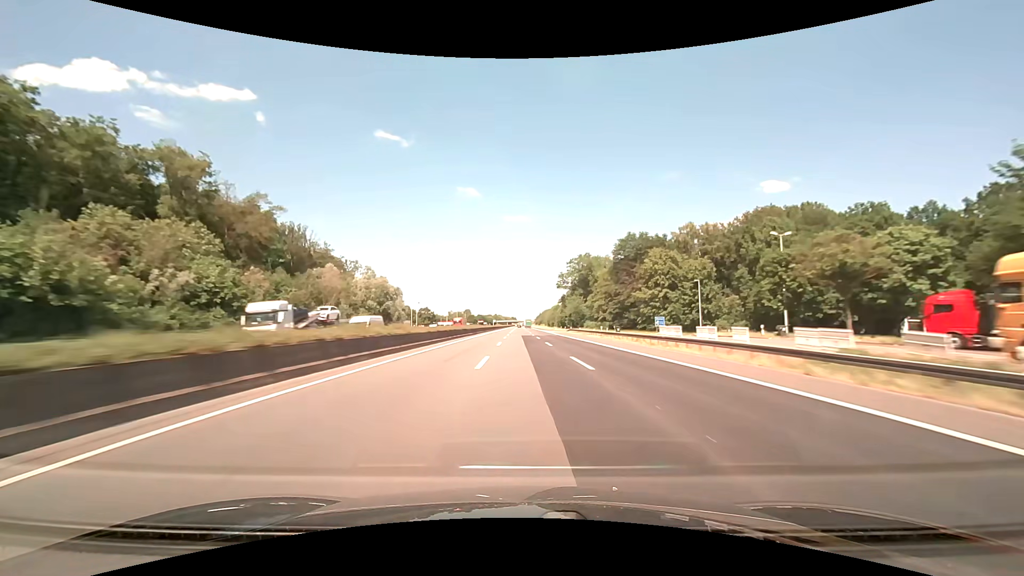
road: motorway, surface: asphalt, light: Day
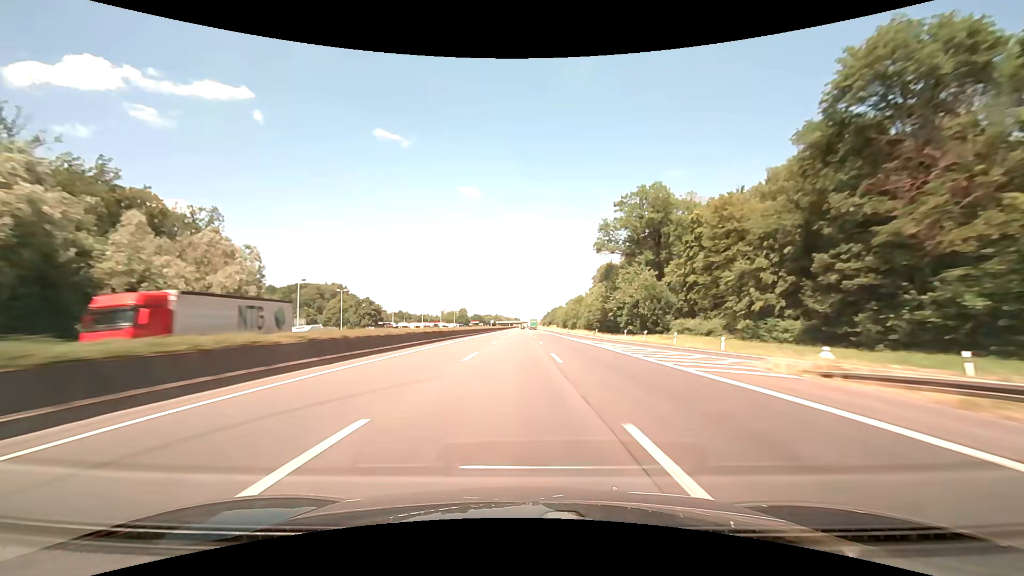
(-0.3, +85.8) m; 0°
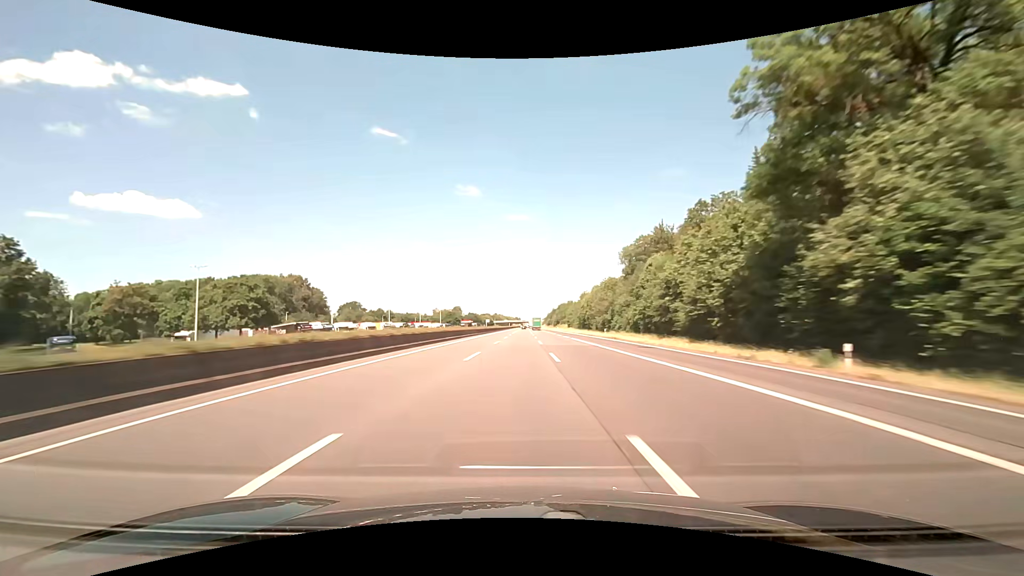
(-0.1, +57.1) m; 0°
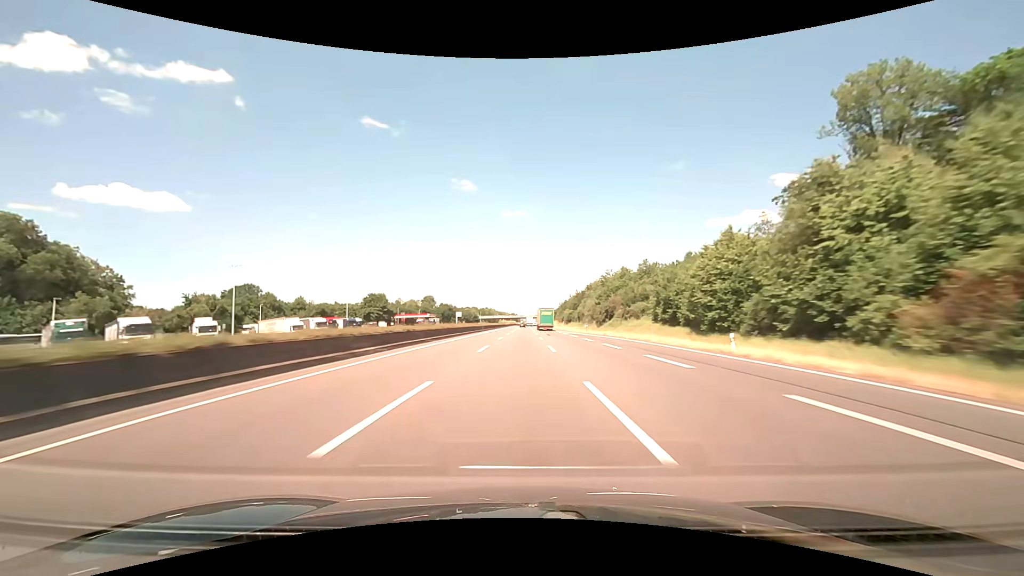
(+0.2, +139.6) m; 0°
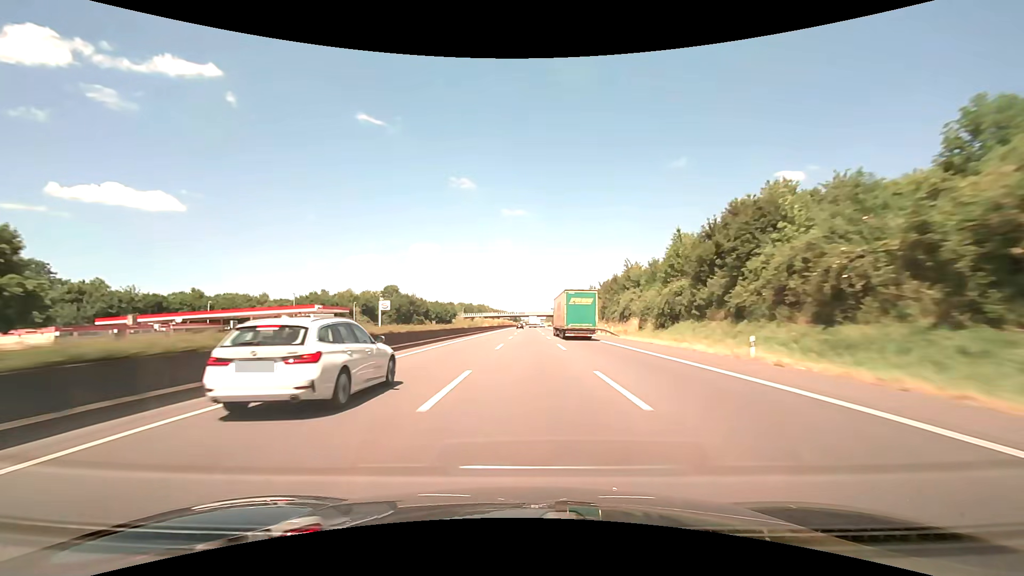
(-0.1, +104.5) m; 0°
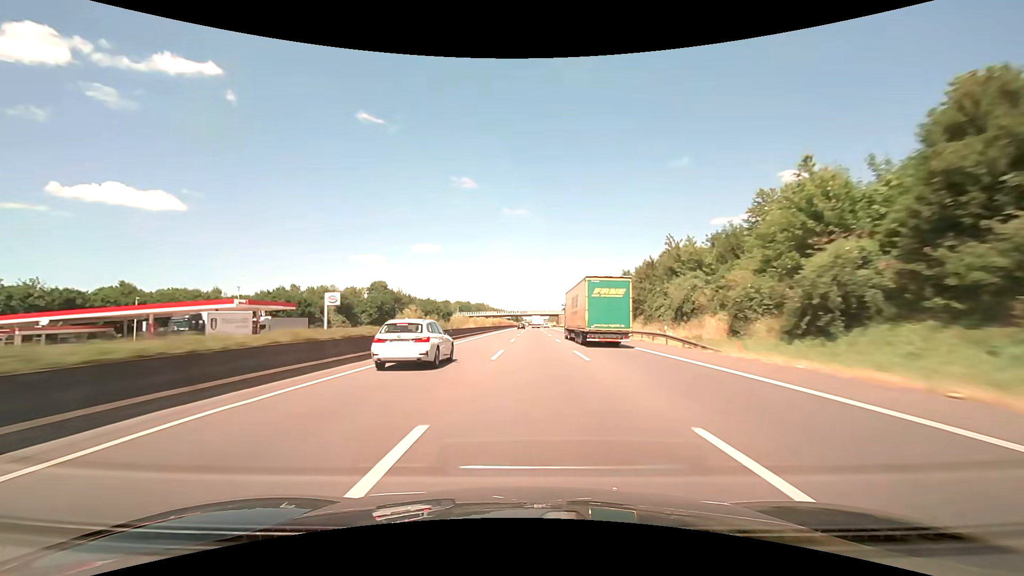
(0.0, +25.2) m; 0°
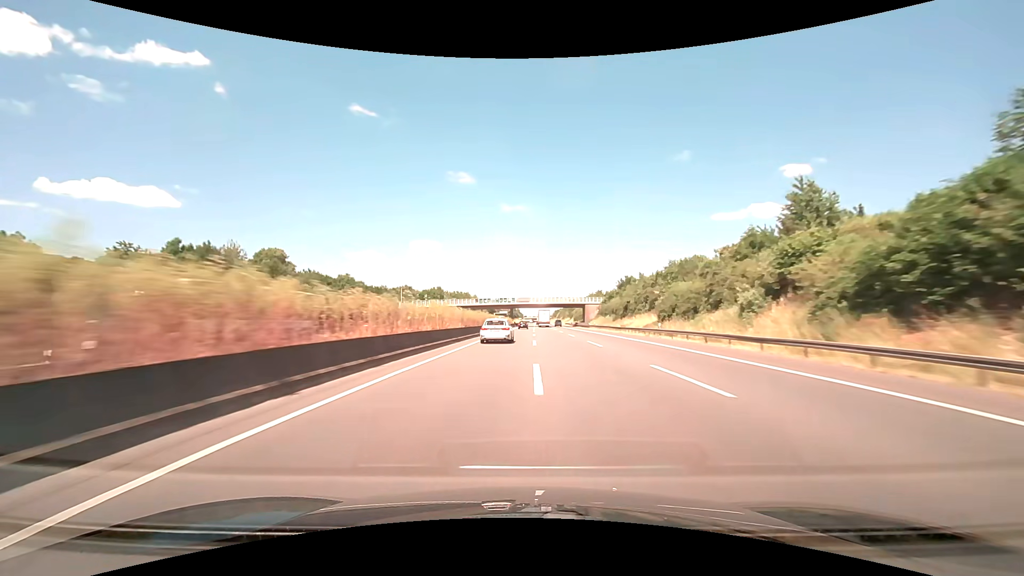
(0.0, +98.8) m; 0°
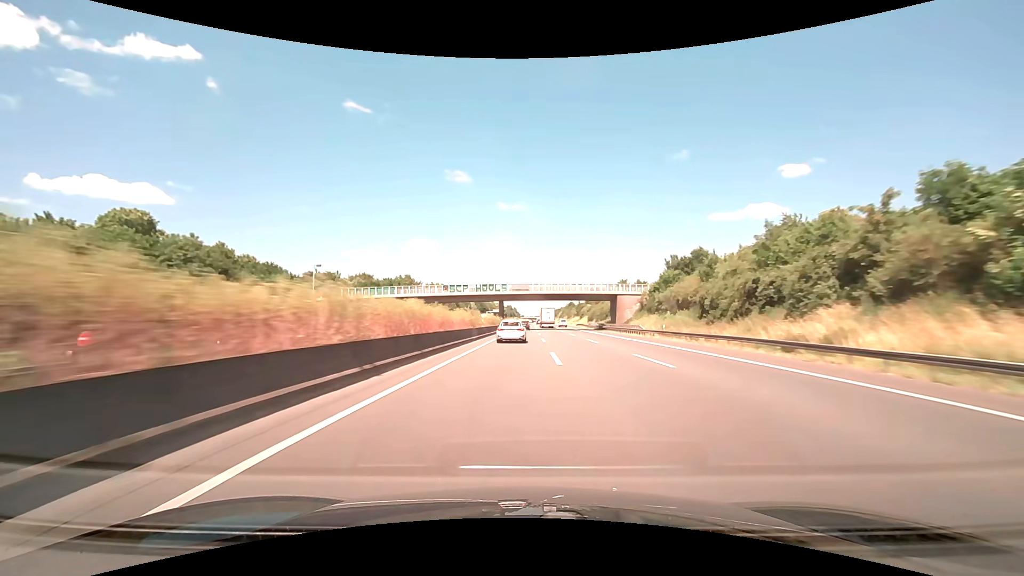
(+0.1, +46.8) m; 0°
(0, +10) (0, +20) (0, +30) (0, +40) (0, +50) (0, +60) (0, +70) (+1, +80) (+1, +90) (+1, +100) m
